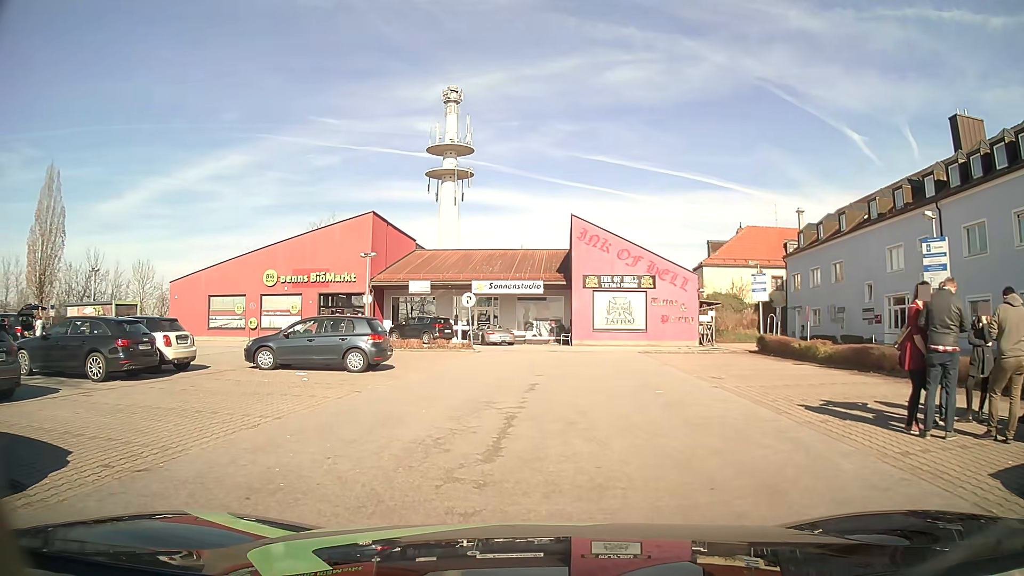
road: service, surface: asphalt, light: Day
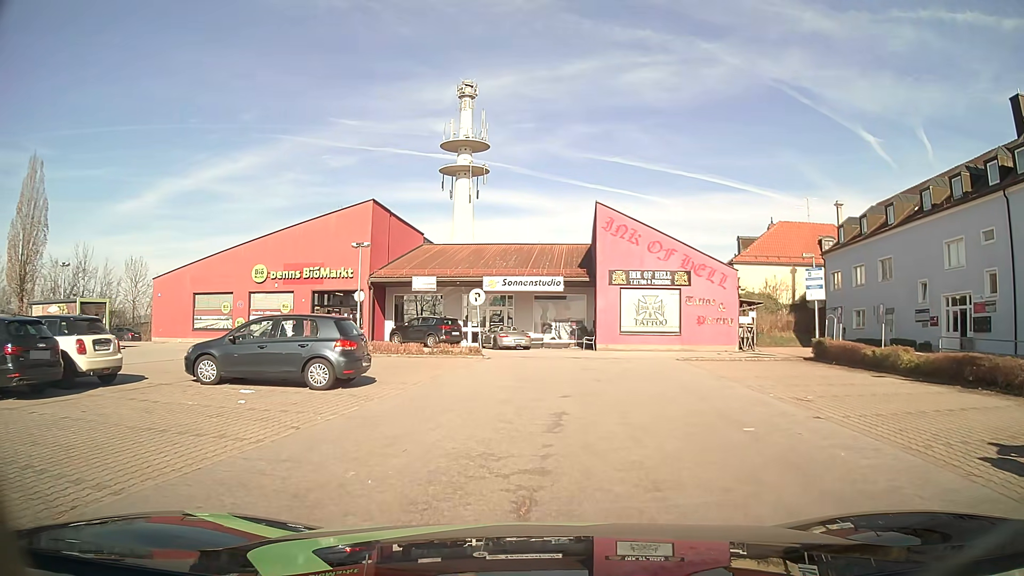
(-0.2, +4.5) m; -1°
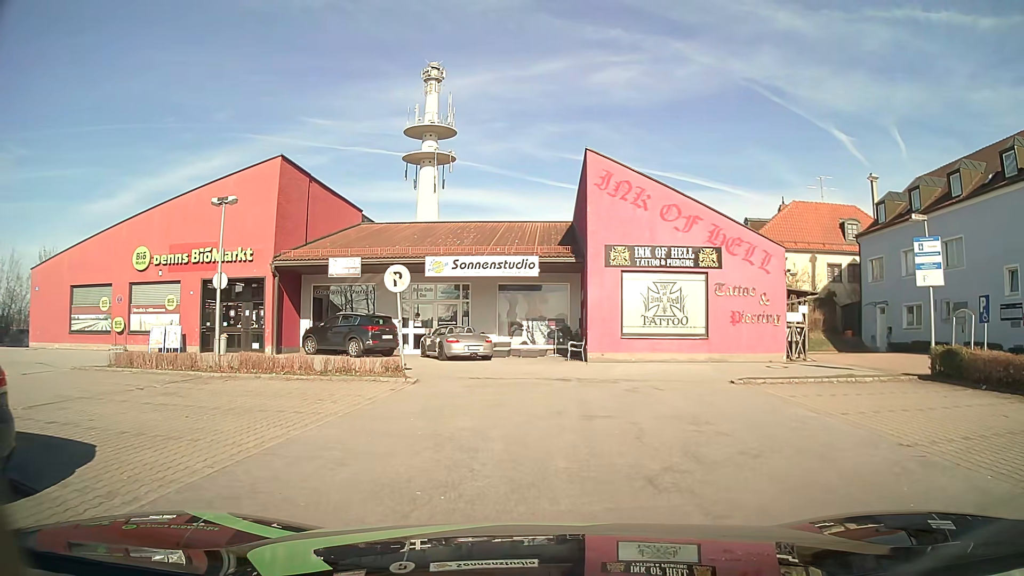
(+0.1, +10.1) m; +2°
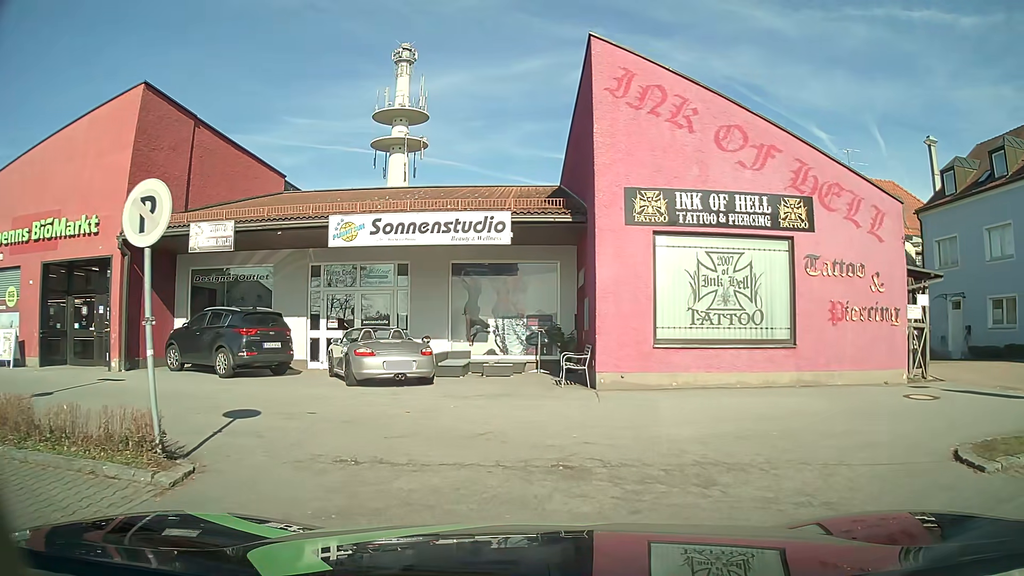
(+0.2, +9.4) m; +2°
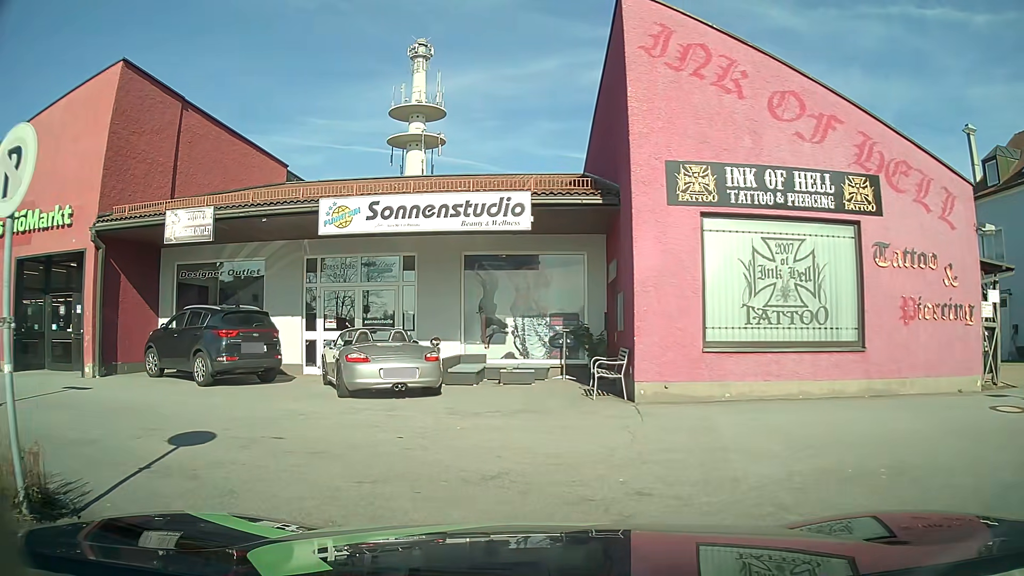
(0.0, +2.2) m; -2°
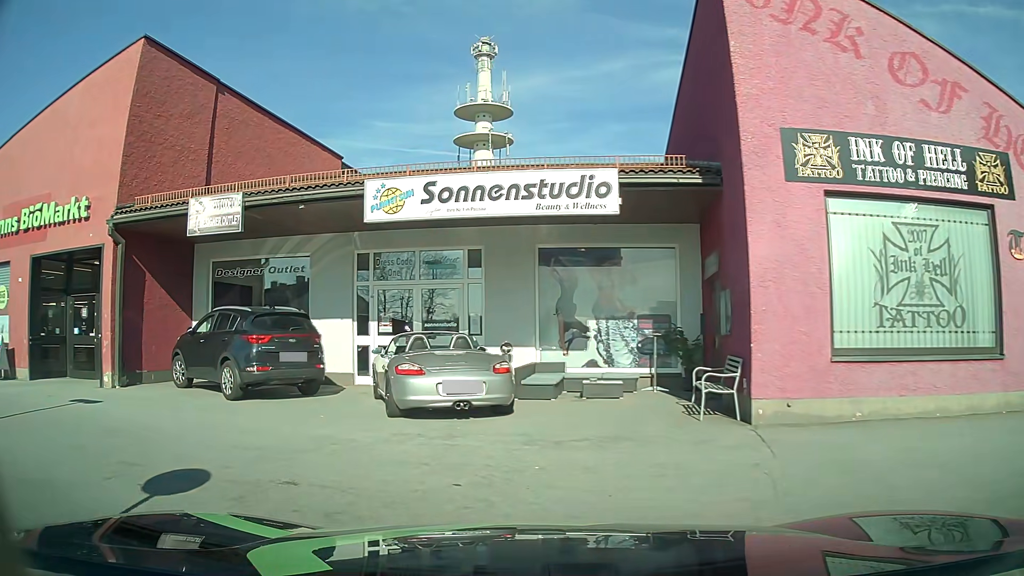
(-0.1, +2.1) m; -6°
